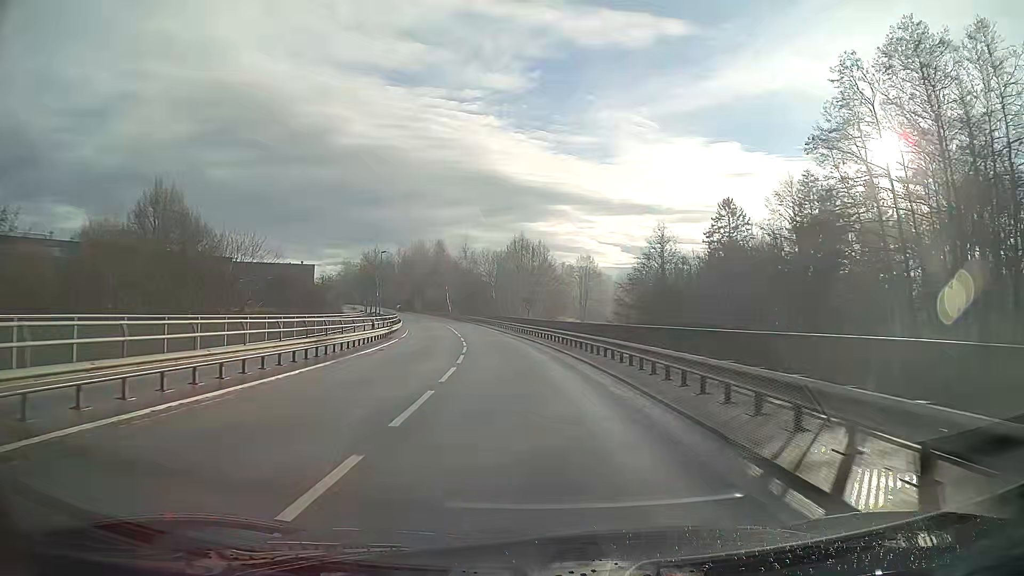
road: secondary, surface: asphalt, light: Day
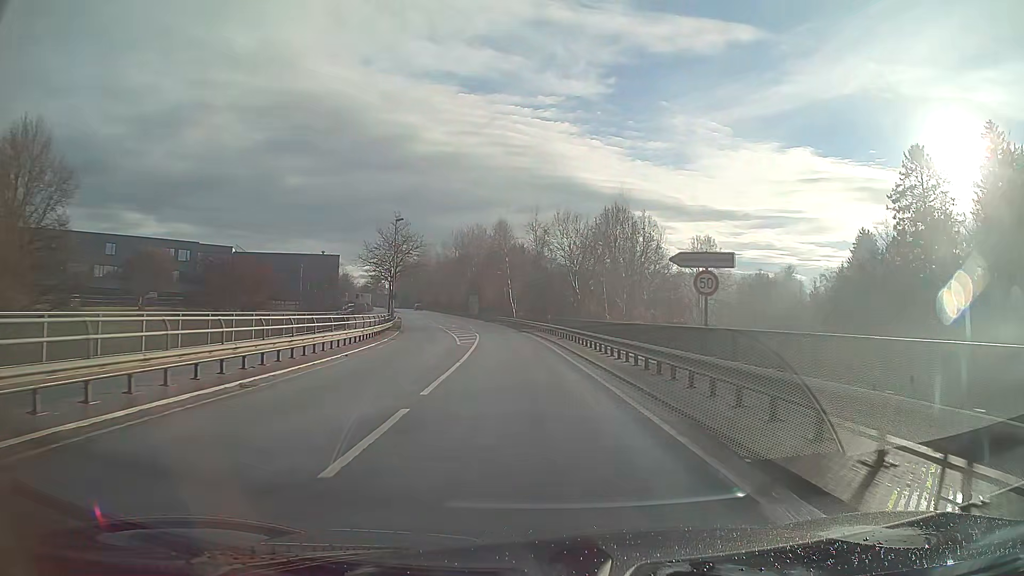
(-2.3, +39.0) m; -7°
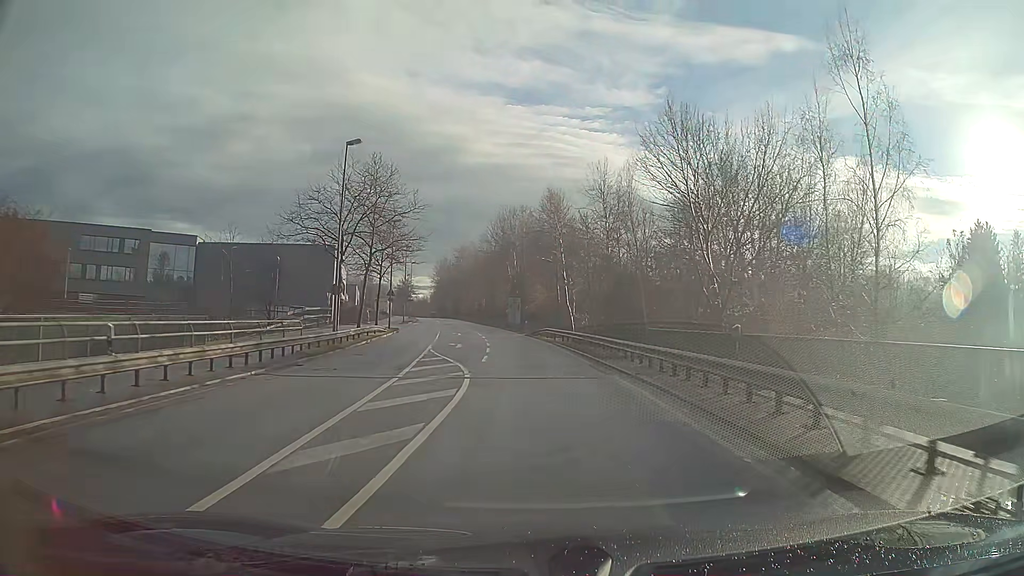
(-1.3, +31.9) m; -4°
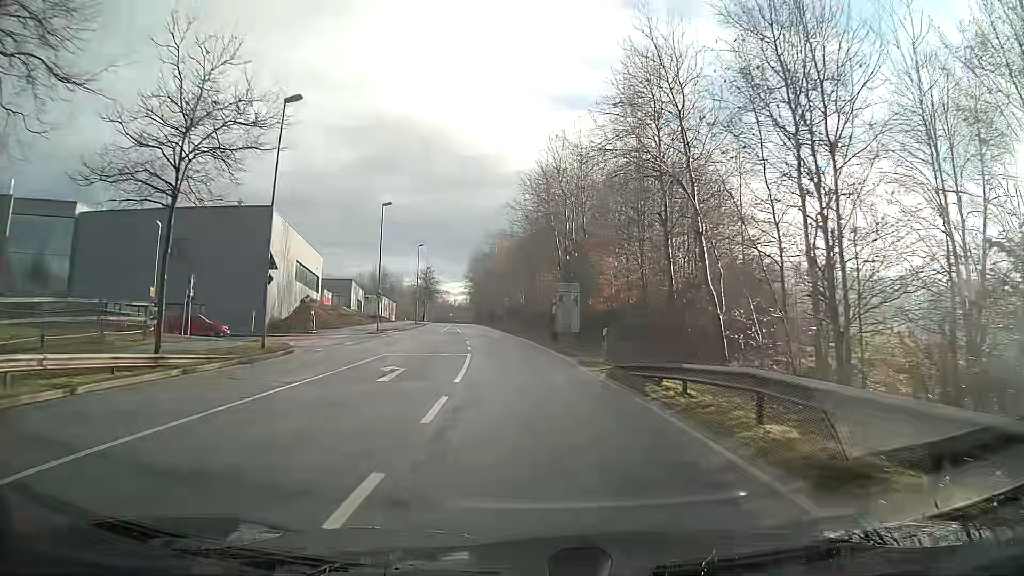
(-1.4, +38.2) m; -5°
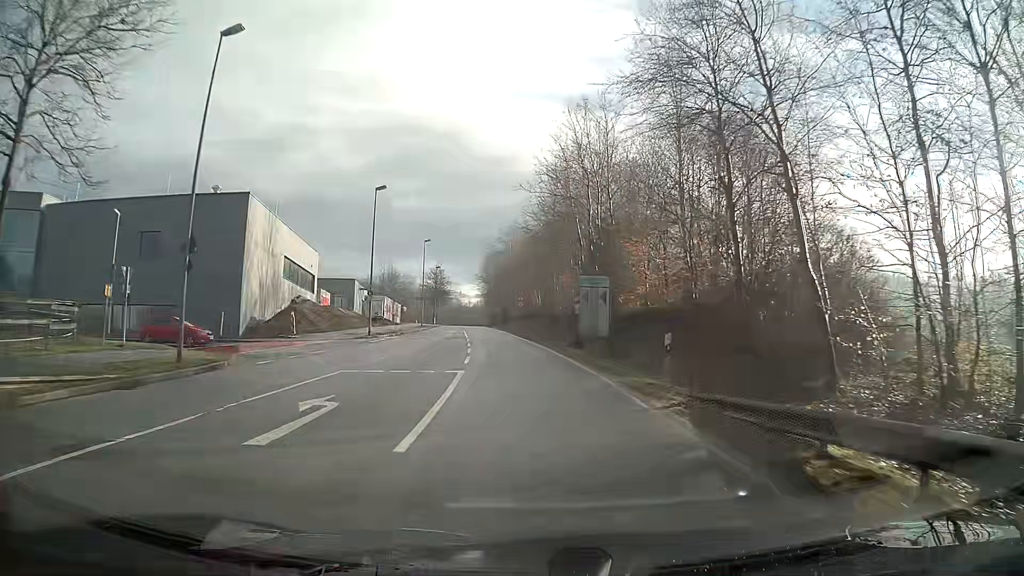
(-0.1, +7.8) m; -1°
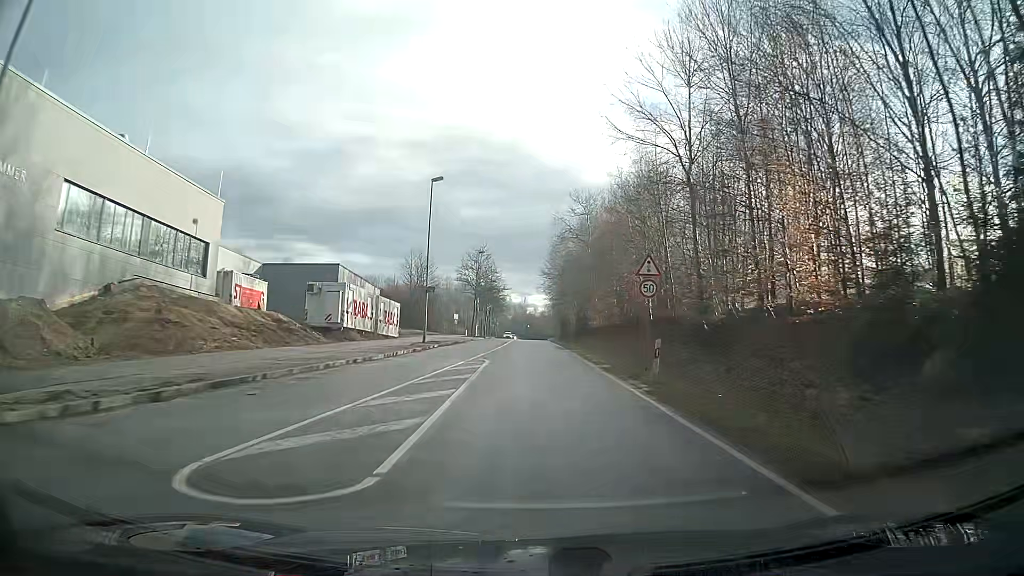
(-2.2, +39.4) m; -5°
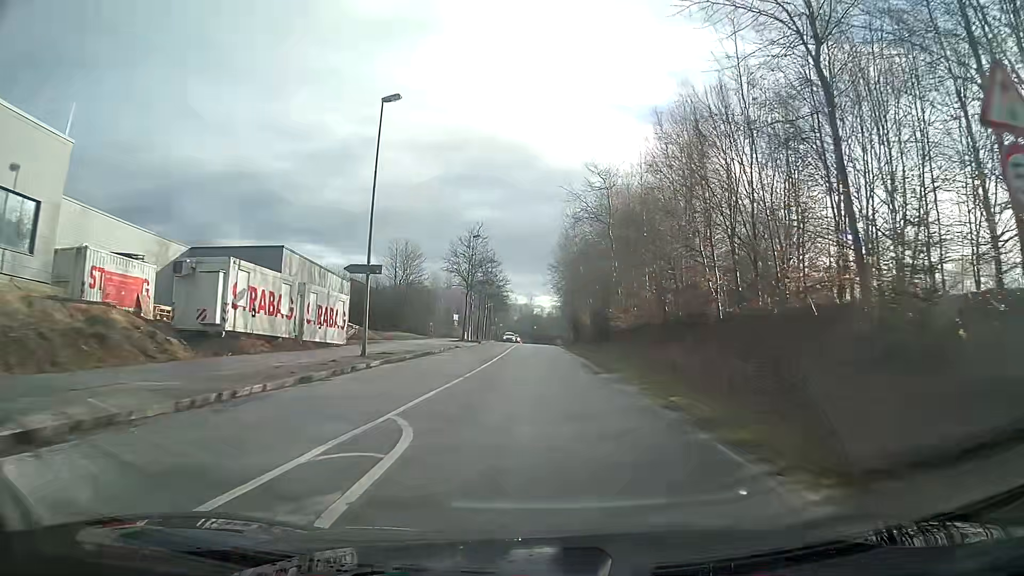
(-0.1, +16.2) m; 0°
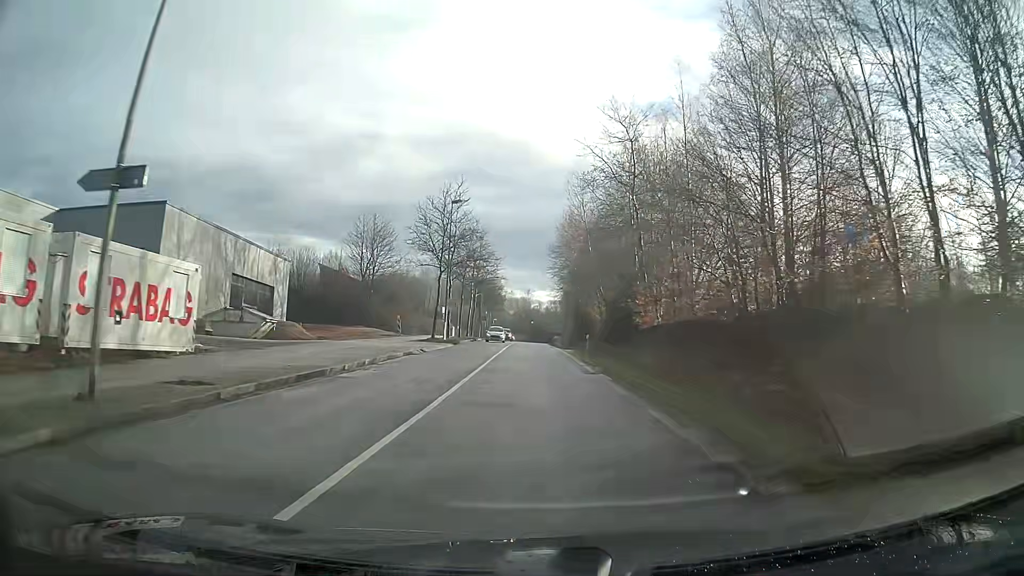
(0.0, +16.4) m; 0°
